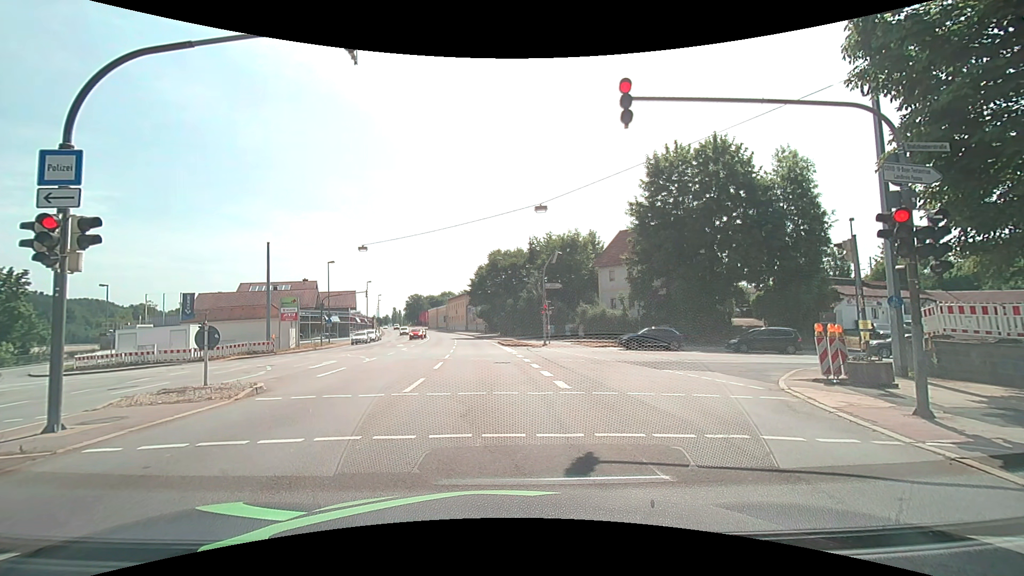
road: primary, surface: asphalt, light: Day
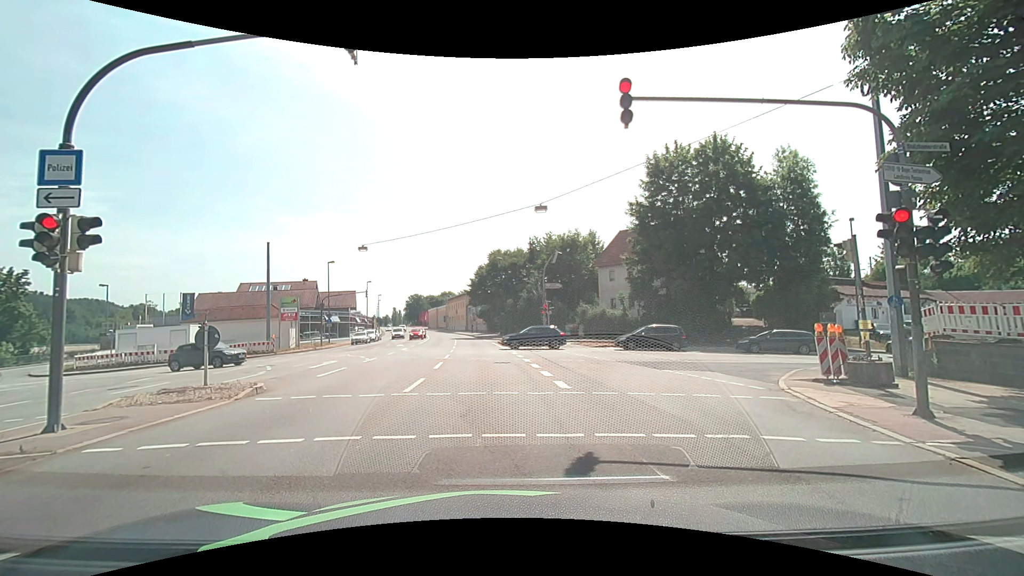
(0.0, 0.0) m; 0°
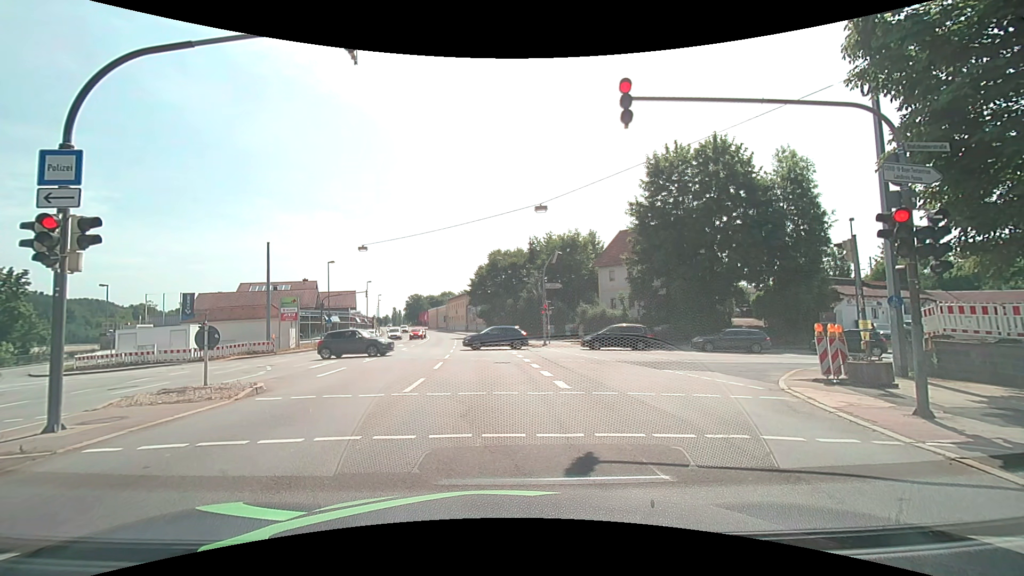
(0.0, 0.0) m; 0°
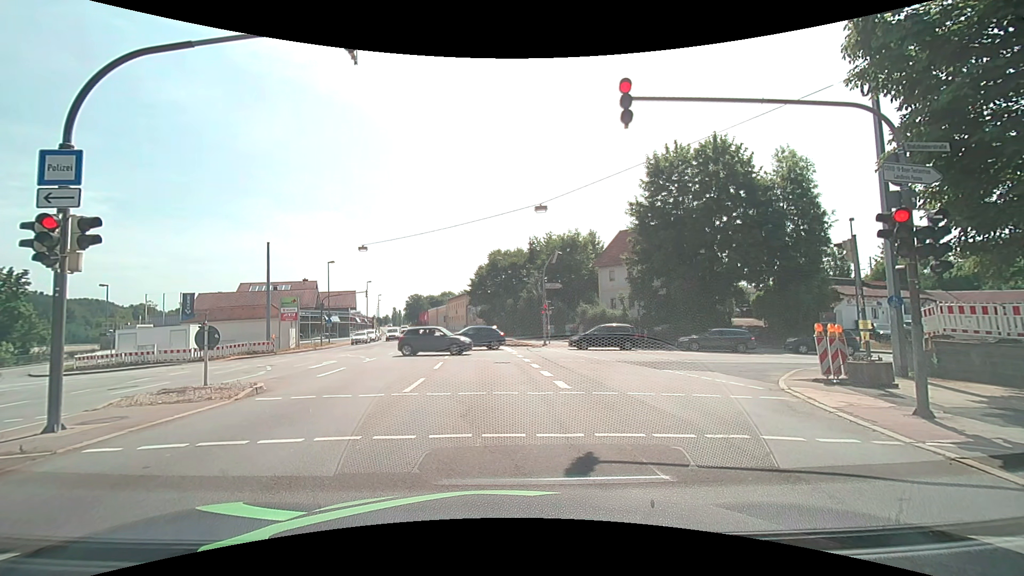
(0.0, 0.0) m; 0°
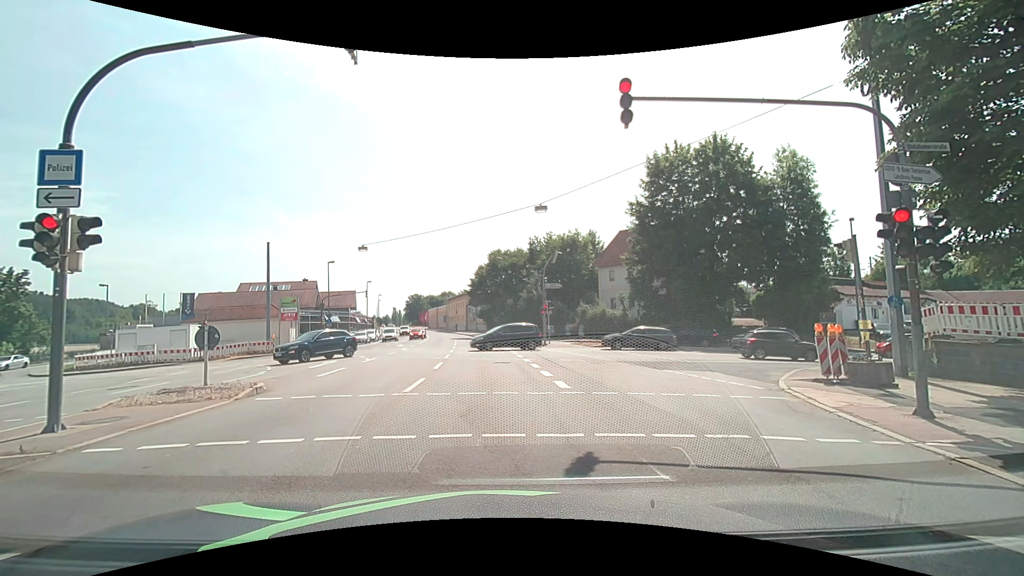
(0.0, 0.0) m; 0°
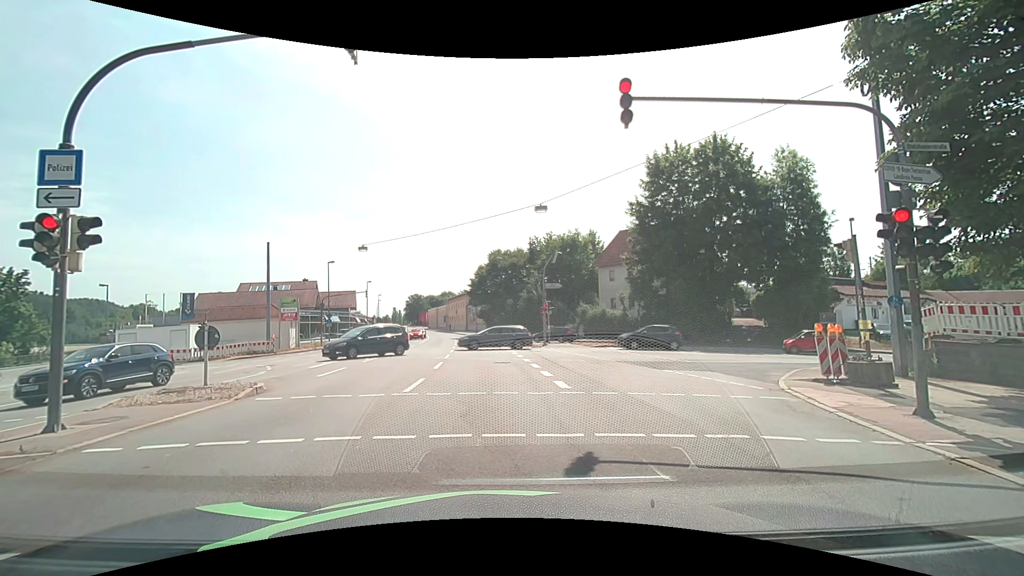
(0.0, 0.0) m; 0°
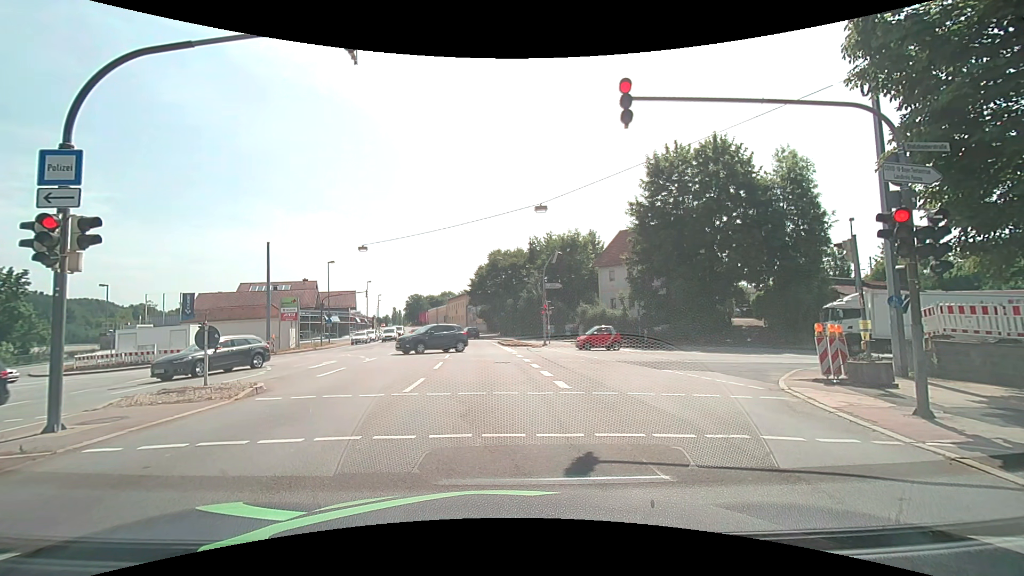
(0.0, 0.0) m; 0°
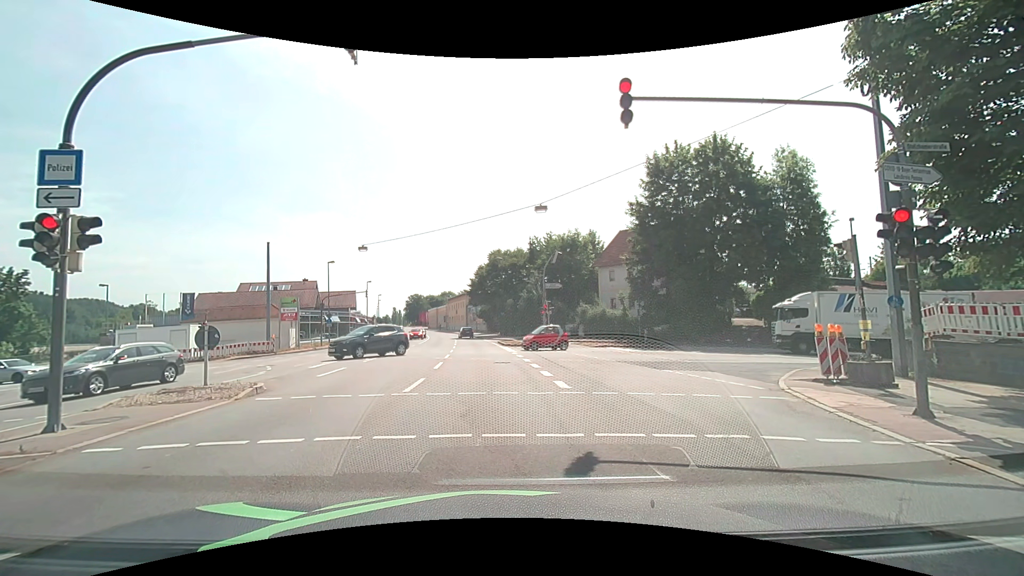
(0.0, 0.0) m; 0°
(0, +10) (-1, +20) (-1, +30) (-2, +40) (-3, +50) (-4, +60) (-5, +70) (-7, +80) (-9, +89) (-11, +99) m
